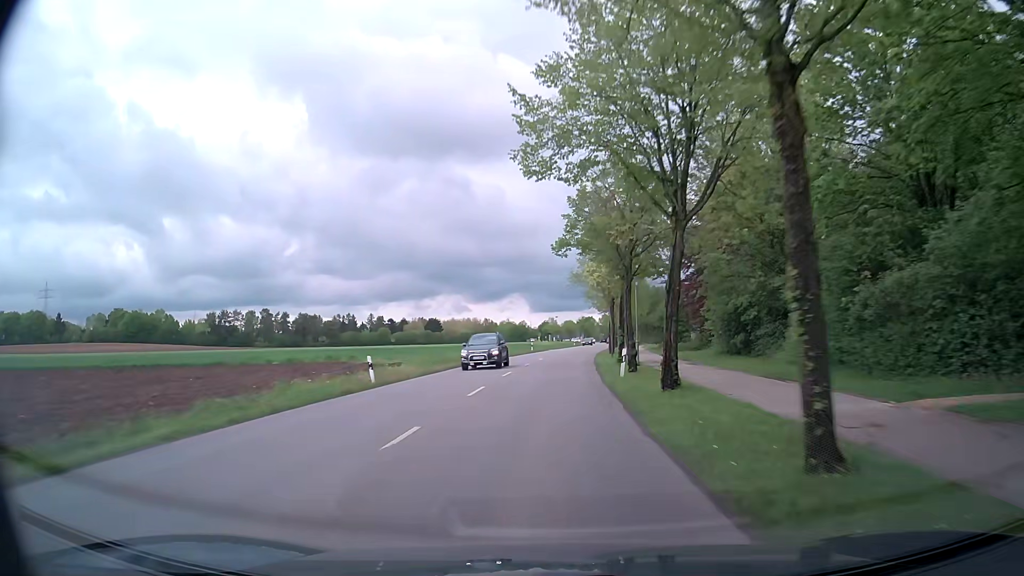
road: tertiary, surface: asphalt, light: Day
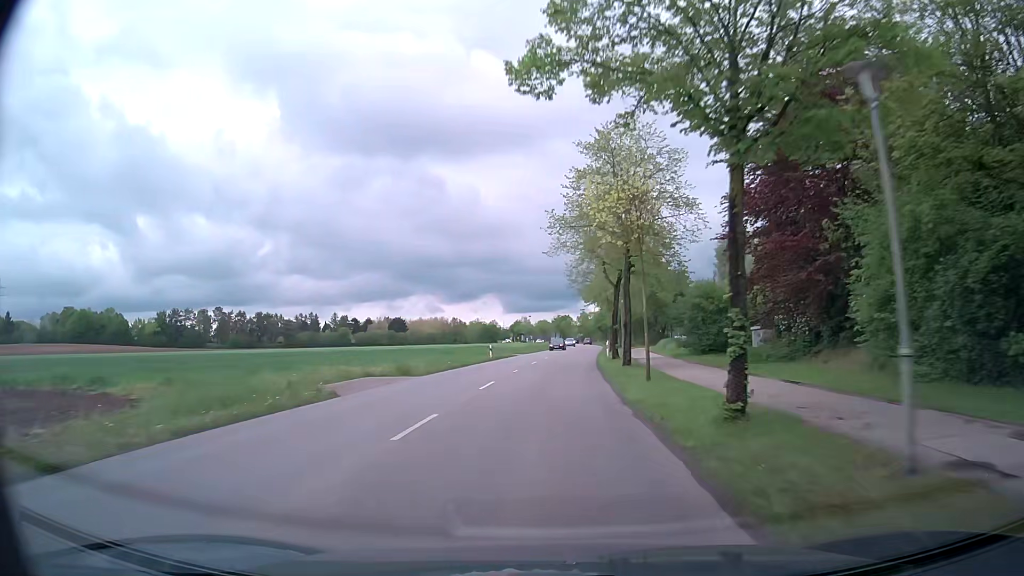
(+0.5, +24.6) m; +2°
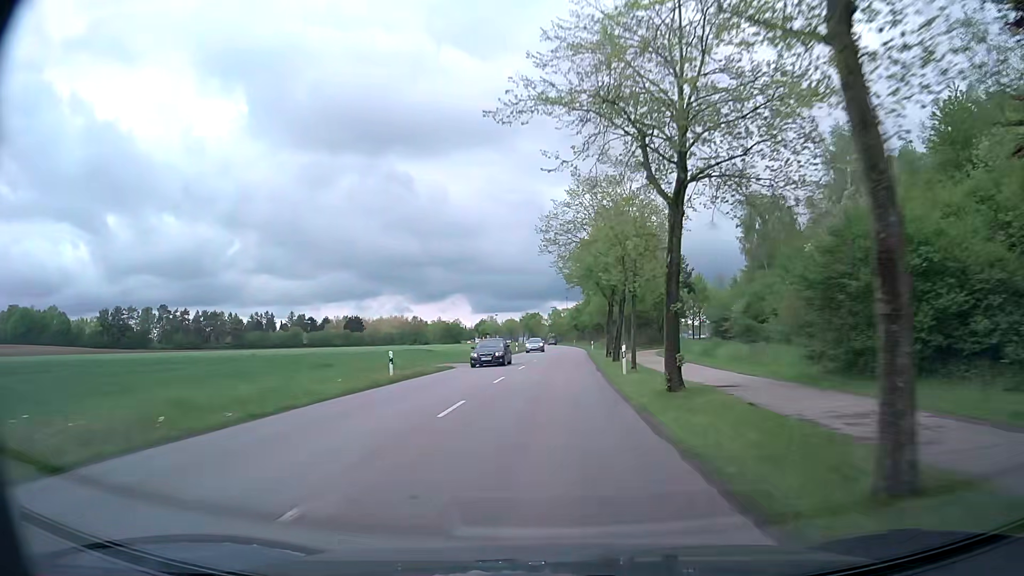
(+0.4, +24.7) m; +2°
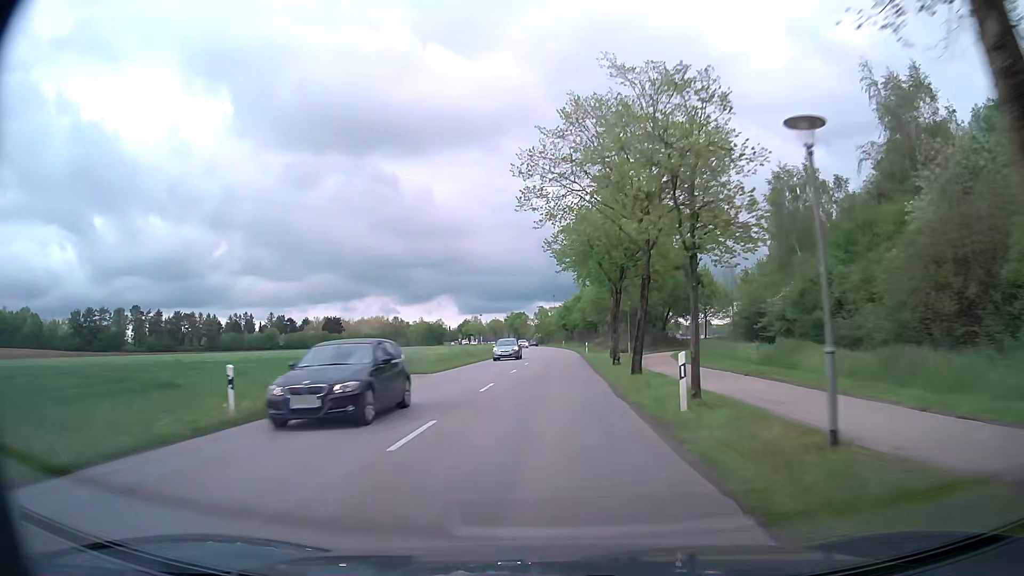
(+0.2, +12.4) m; +1°
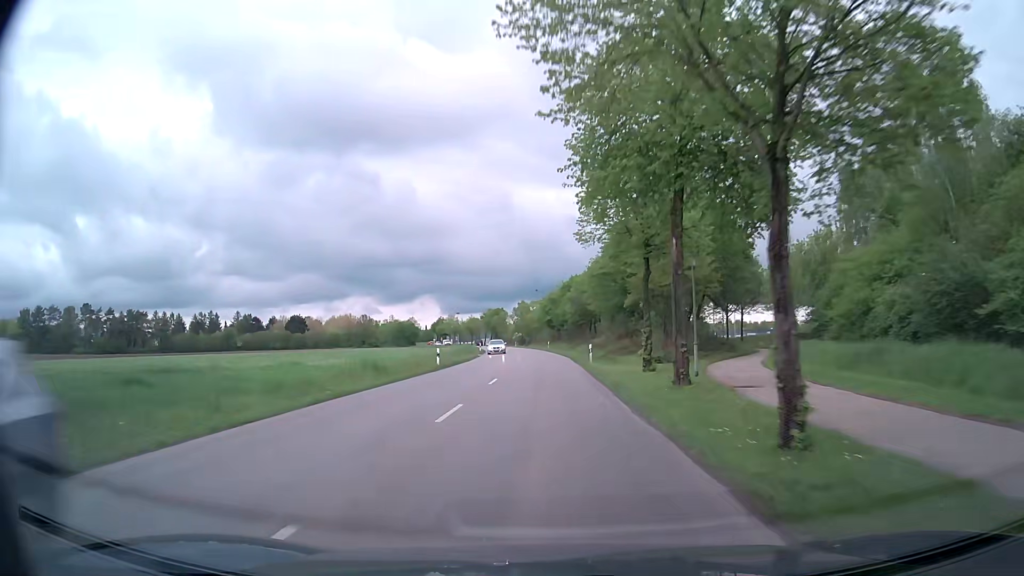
(+0.4, +24.9) m; +1°
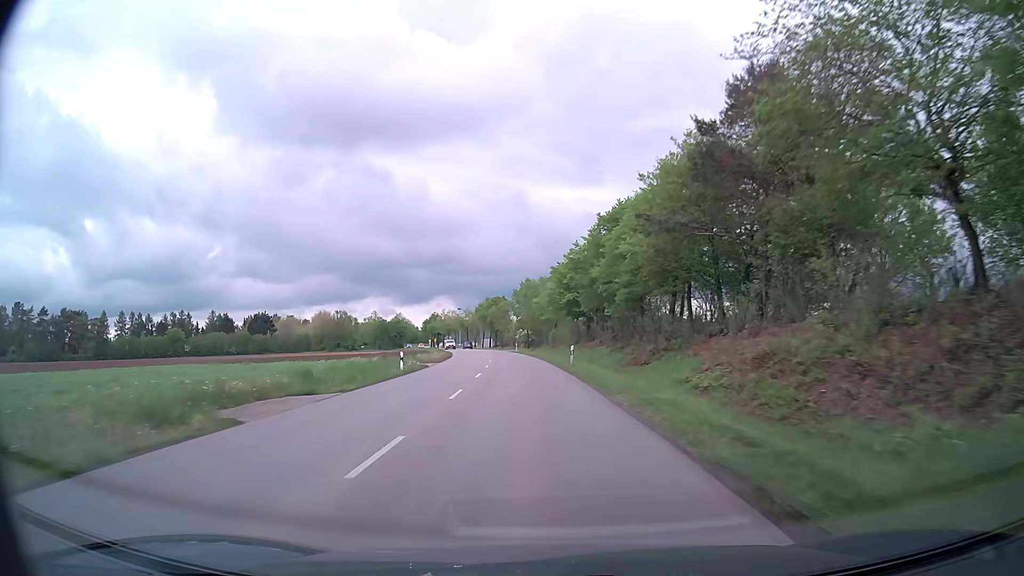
(+0.2, +50.2) m; -1°
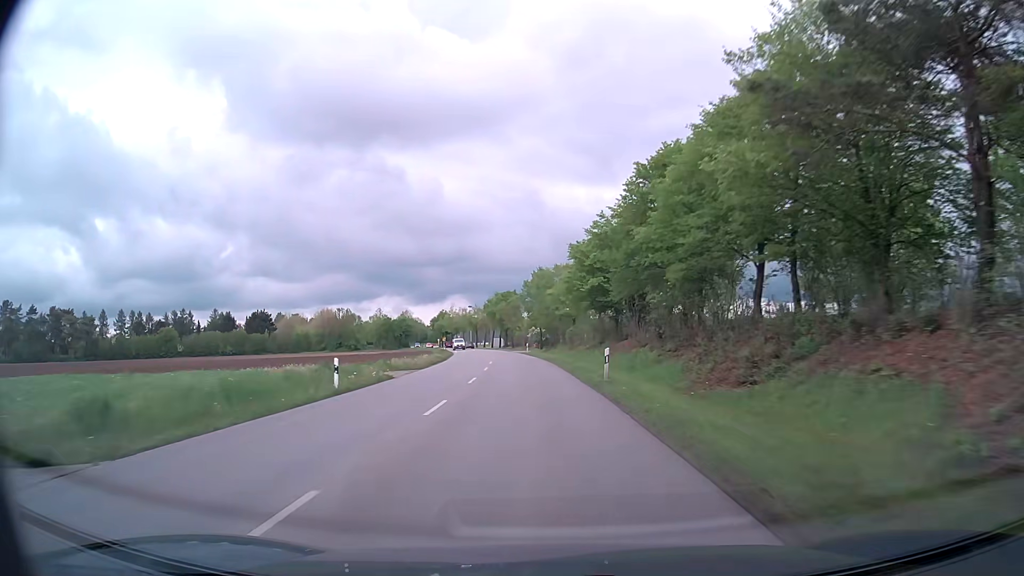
(-0.1, +12.6) m; -1°
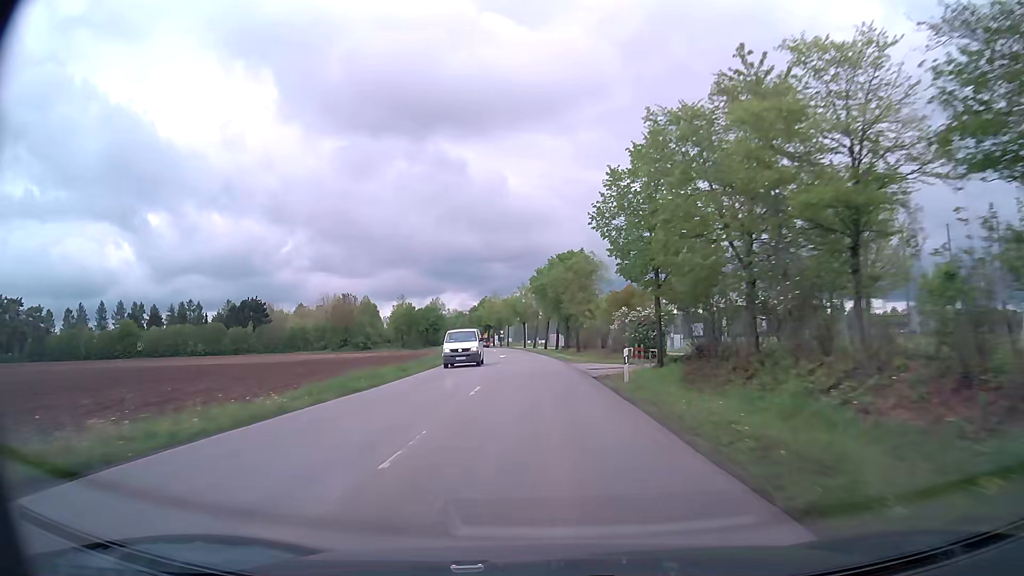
(-2.3, +50.6) m; -6°
(0, +10) (0, +20) (-1, +30) (-1, +40) (-2, +50) (-3, +60) (-4, +70) (-5, +80) (-6, +90) (-7, +100) m
